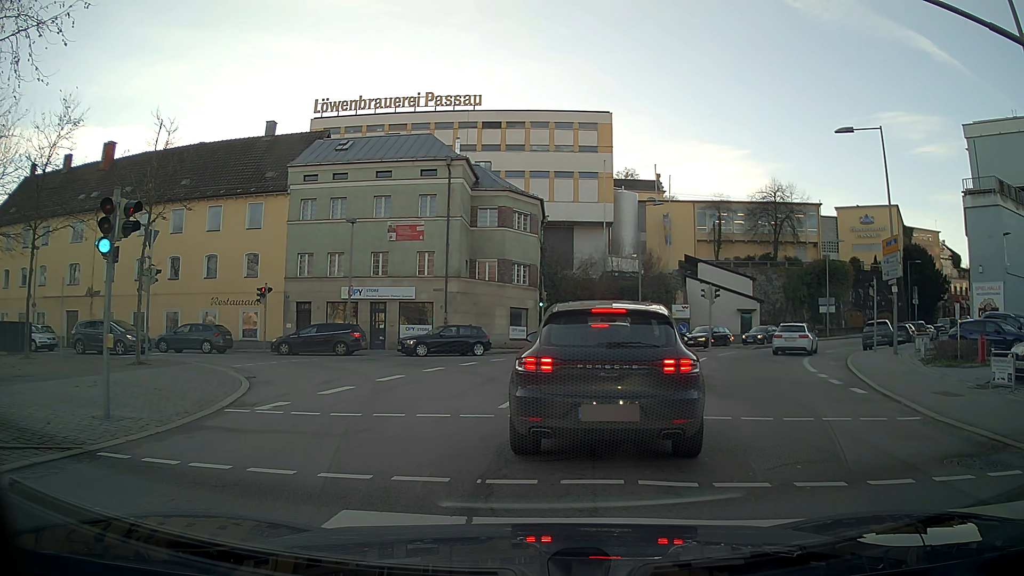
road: residential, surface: asphalt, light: Day
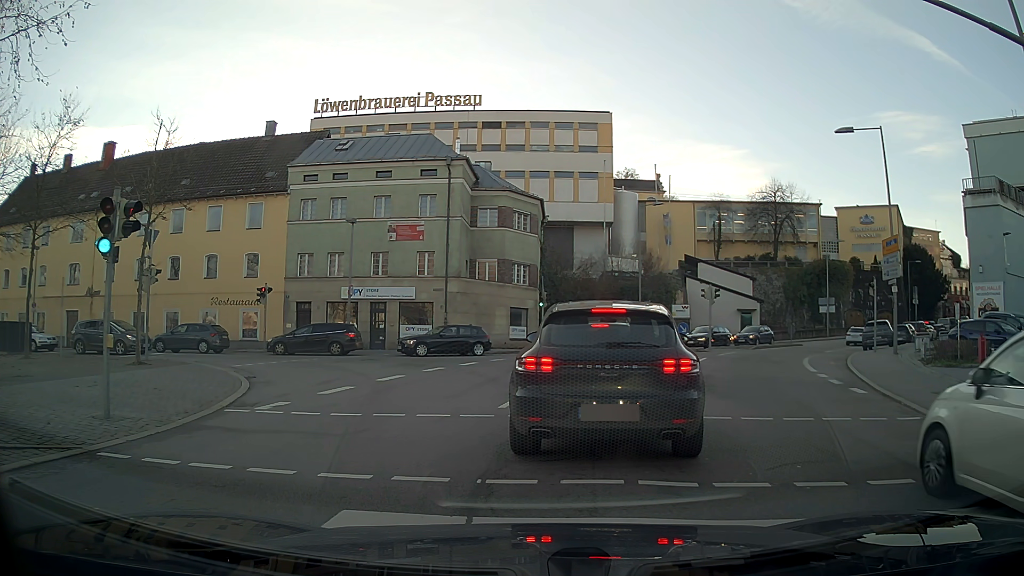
(0.0, 0.0) m; 0°
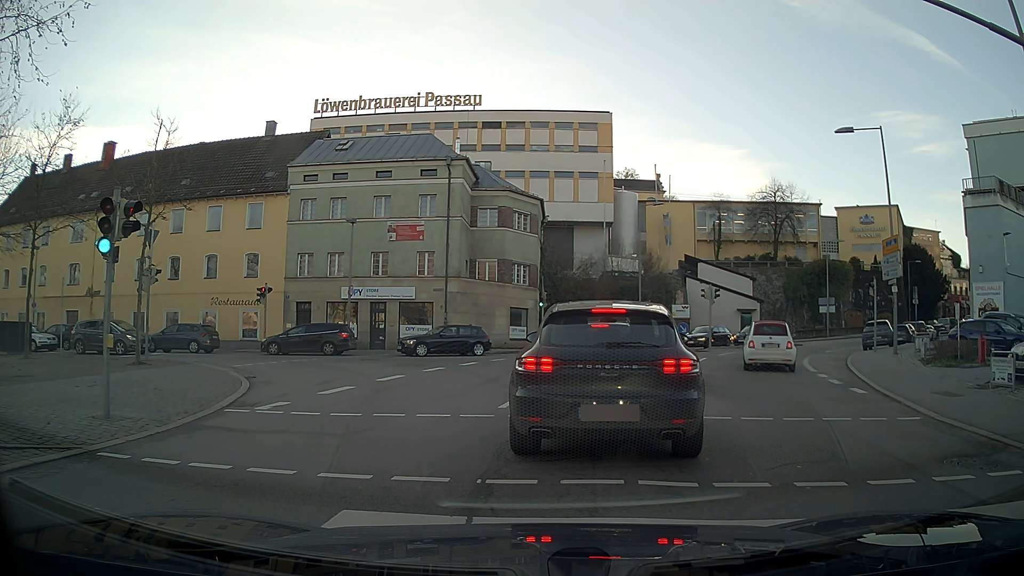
(0.0, 0.0) m; 0°
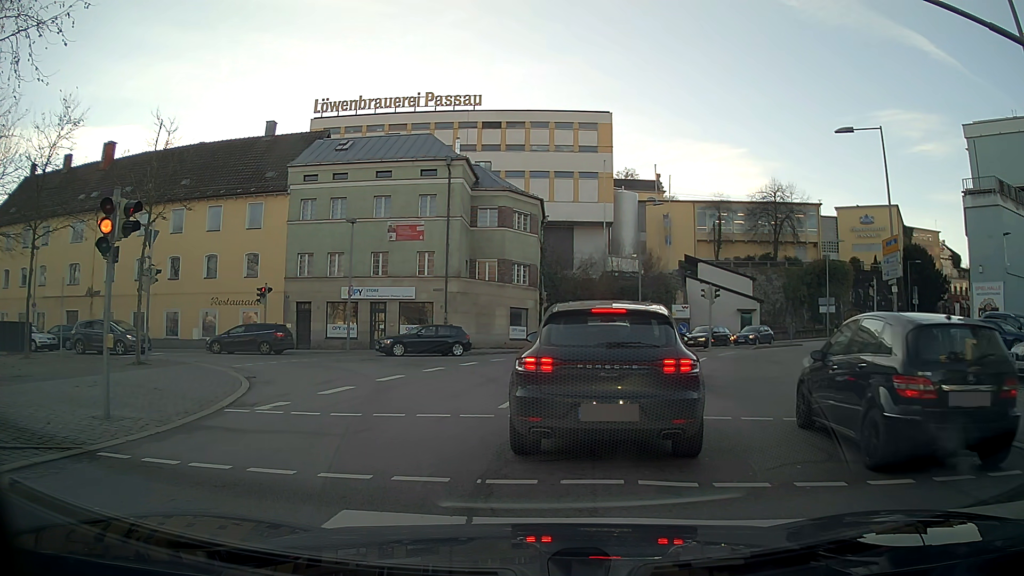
(0.0, 0.0) m; 0°
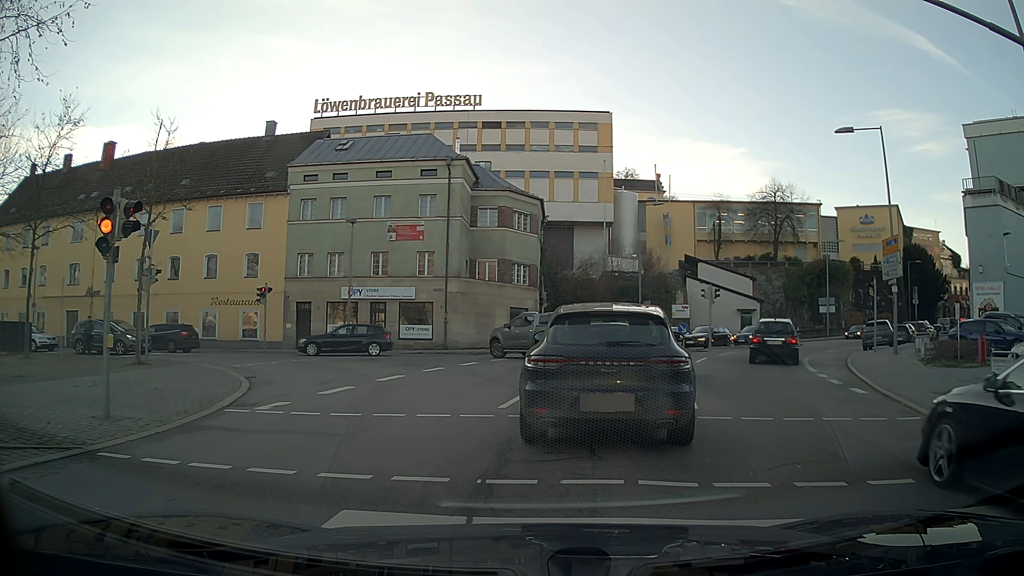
(0.0, 0.0) m; 0°
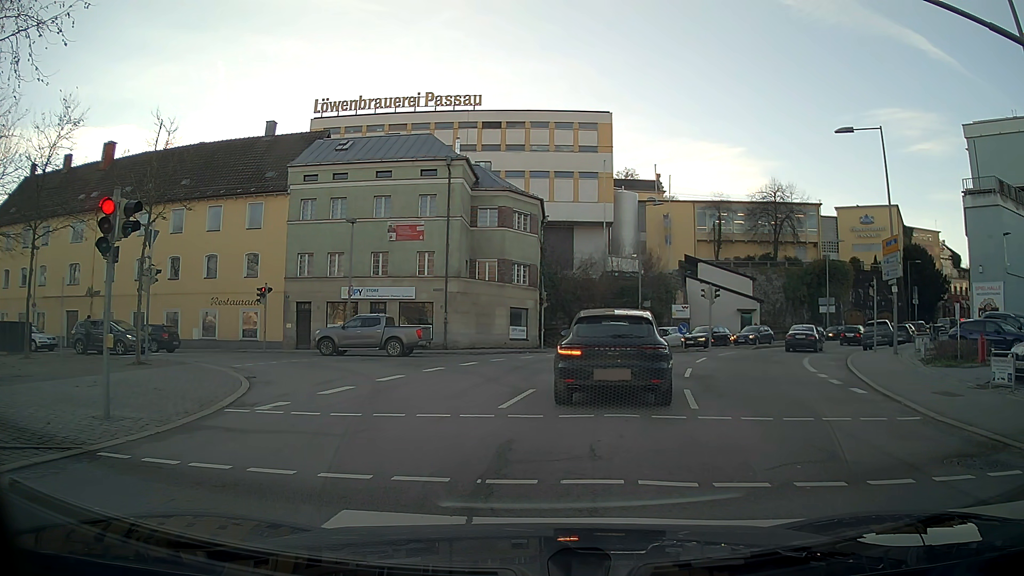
(0.0, 0.0) m; 0°
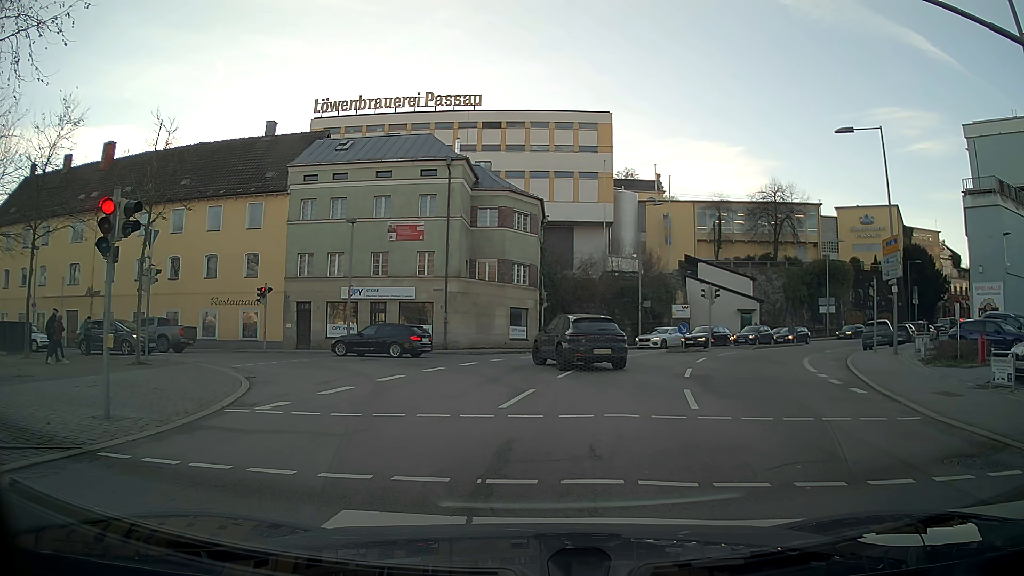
(0.0, 0.0) m; 0°
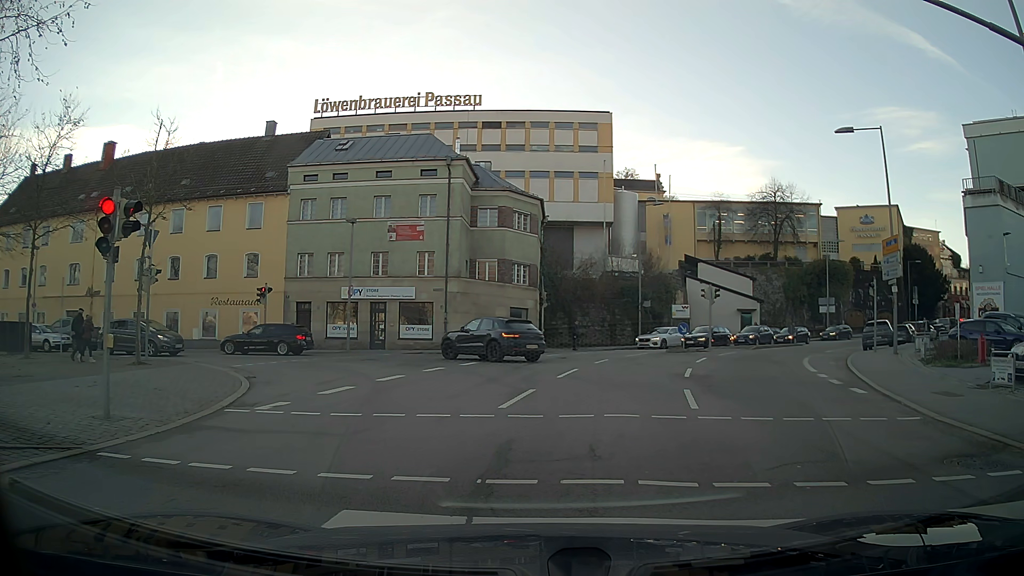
(0.0, 0.0) m; 0°
